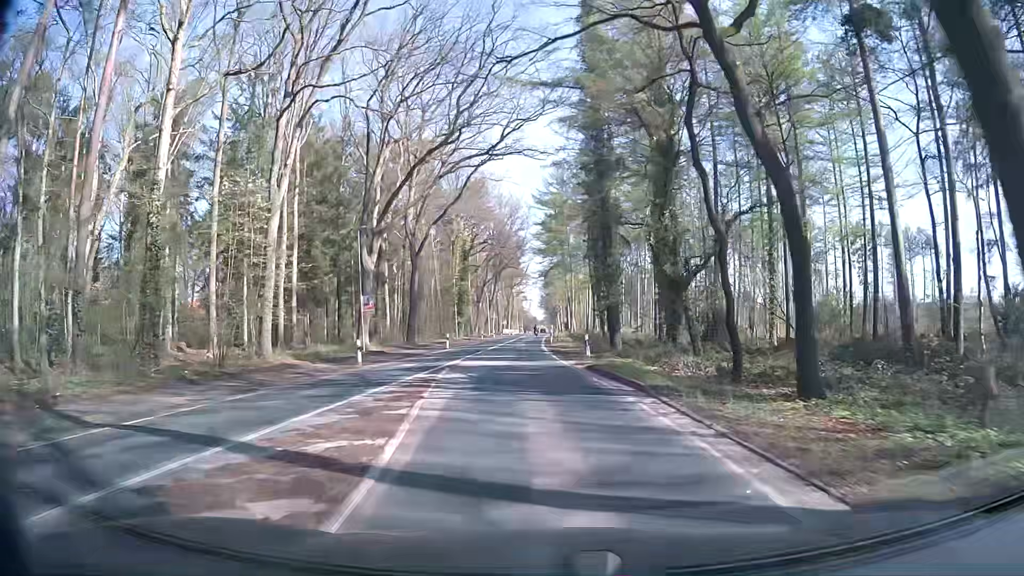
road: secondary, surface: asphalt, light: Day
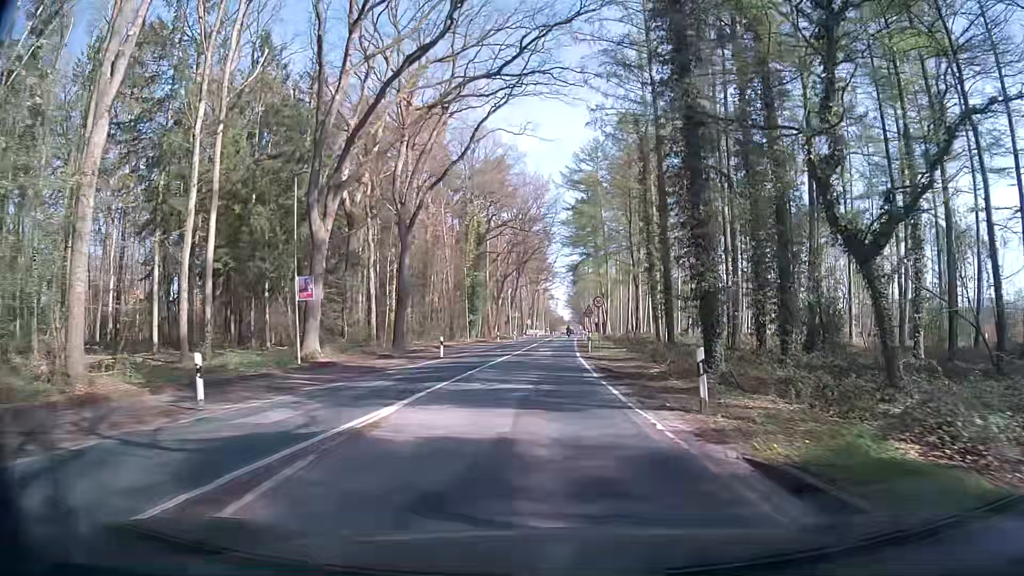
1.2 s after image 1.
(-0.5, +15.3) m; -2°
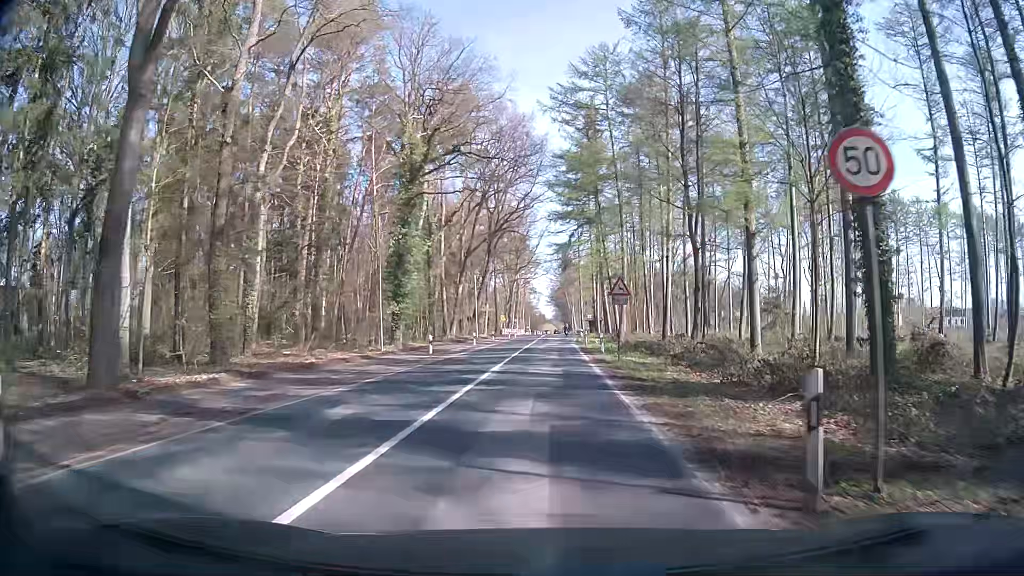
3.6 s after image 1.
(-0.4, +30.5) m; +1°
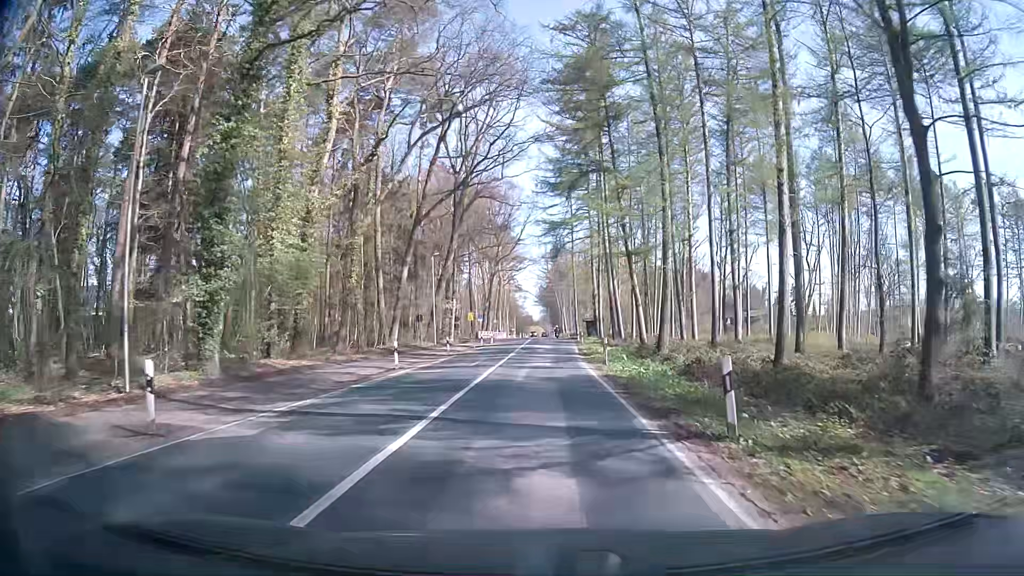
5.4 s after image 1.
(+0.1, +22.9) m; +2°
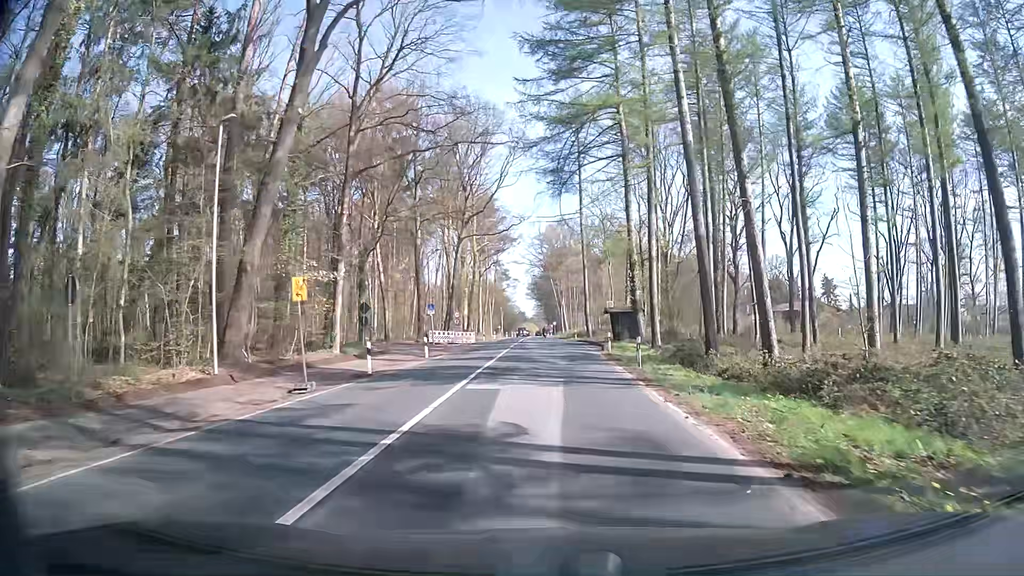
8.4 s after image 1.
(-0.4, +38.2) m; 0°
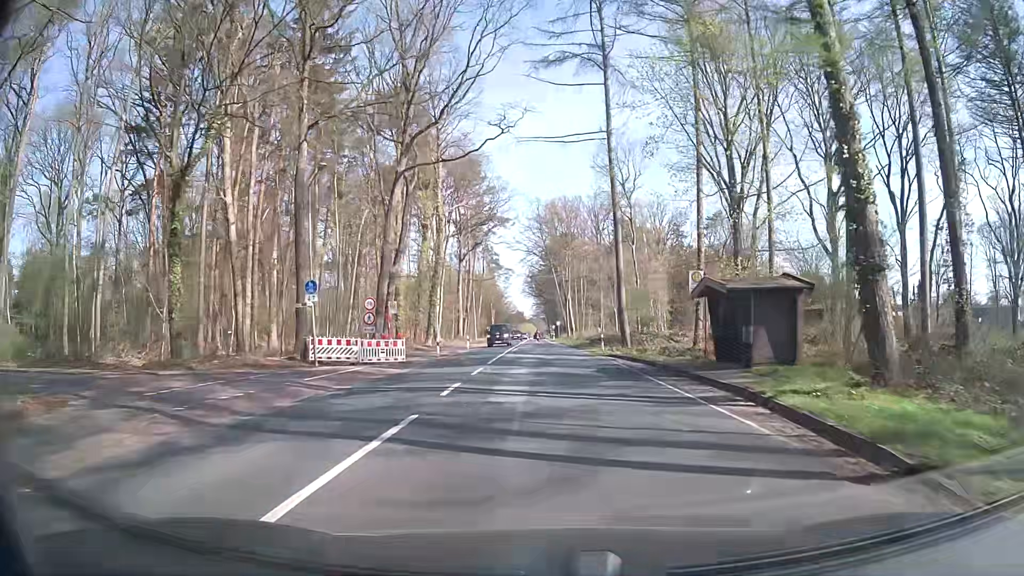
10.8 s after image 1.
(-0.4, +30.7) m; -1°
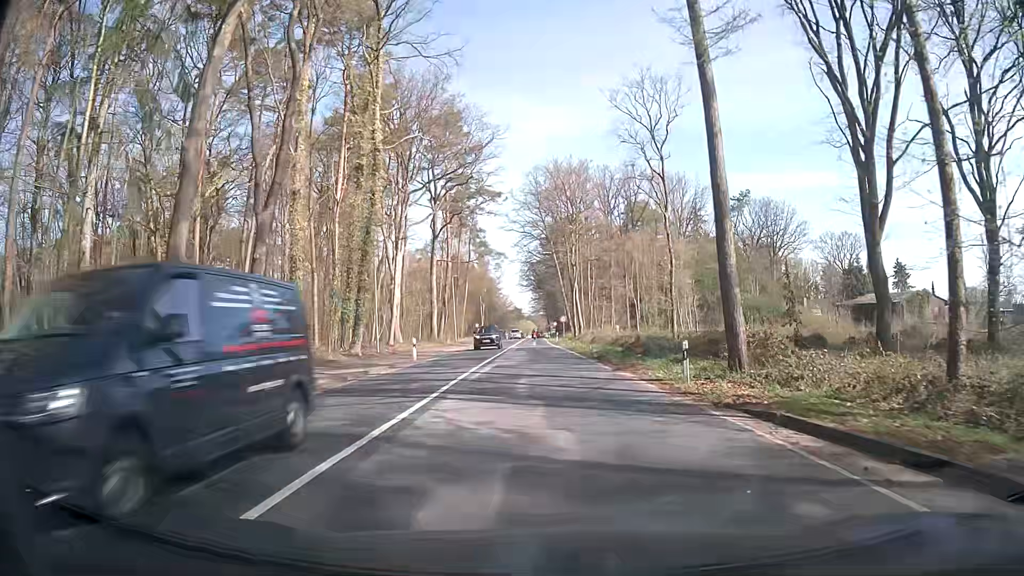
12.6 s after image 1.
(+0.1, +22.9) m; 0°
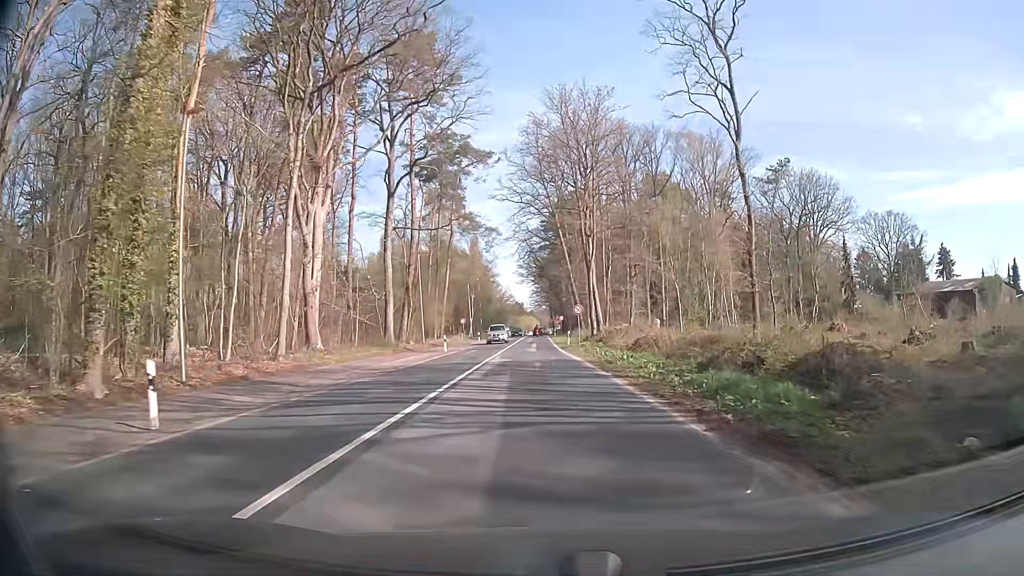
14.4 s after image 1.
(+0.1, +23.0) m; 0°
